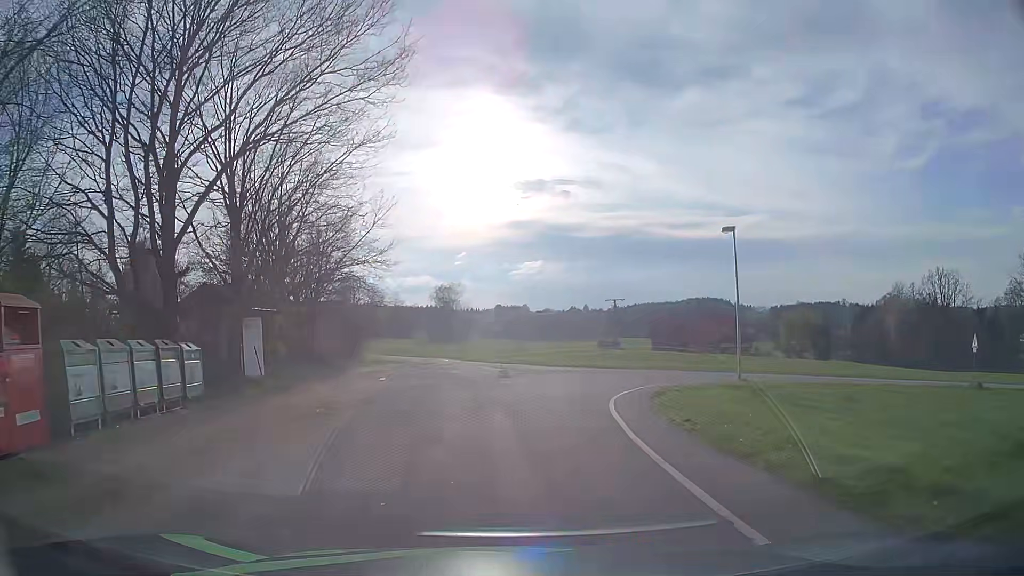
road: secondary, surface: asphalt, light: Day
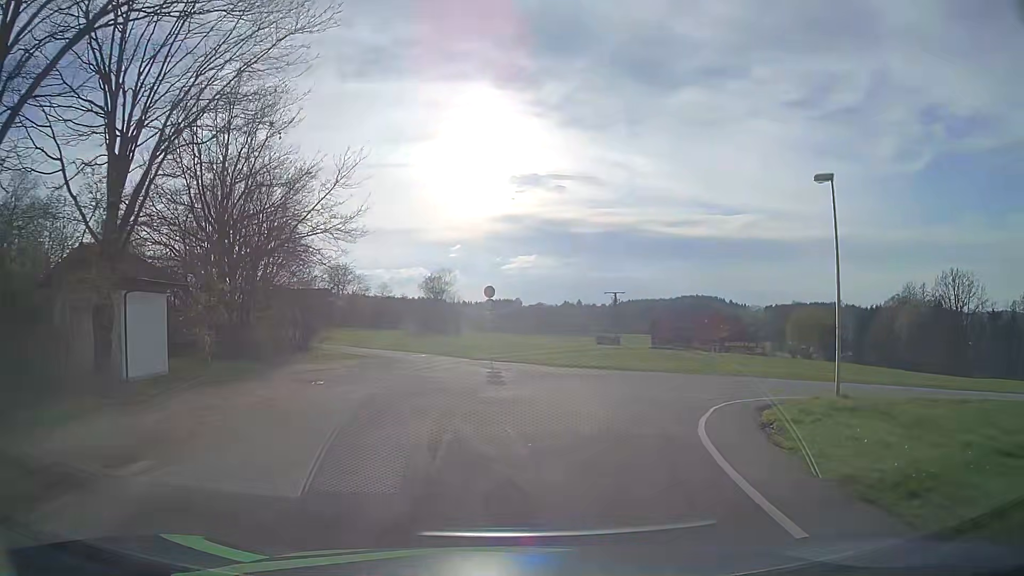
(-0.1, +8.8) m; 0°
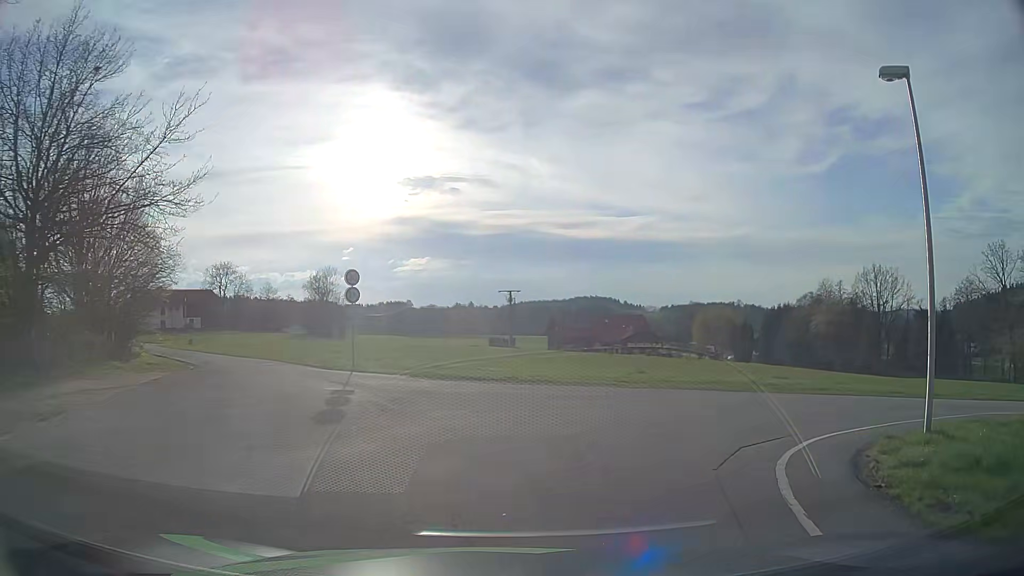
(+0.6, +8.4) m; +9°
(+2, +10) (+9, +17) (+18, +20) (+28, +21) (+38, +21) (+48, +21) (+58, +21) (+68, +21) (+78, +22) (+88, +24) m
